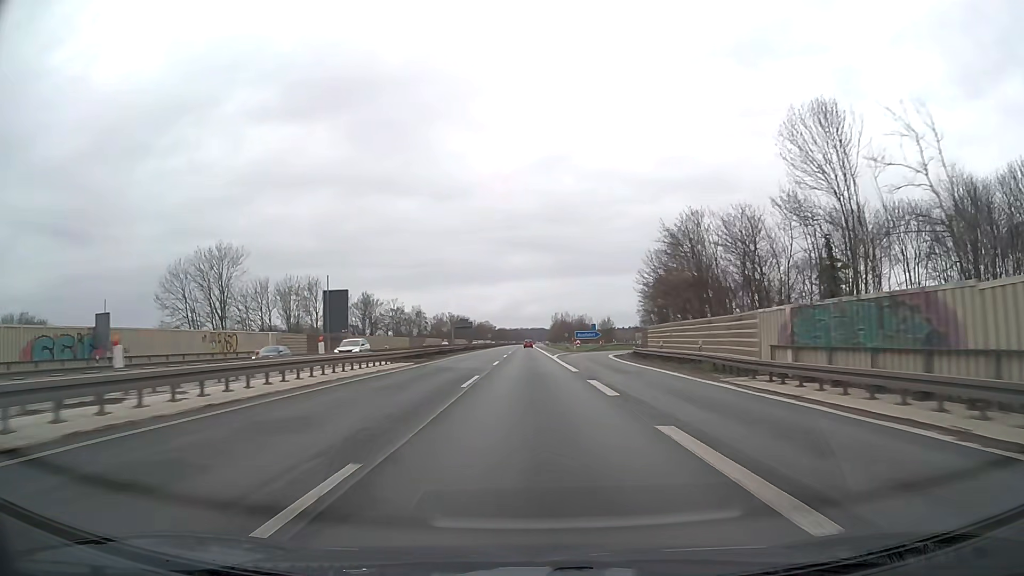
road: motorway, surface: asphalt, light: Day
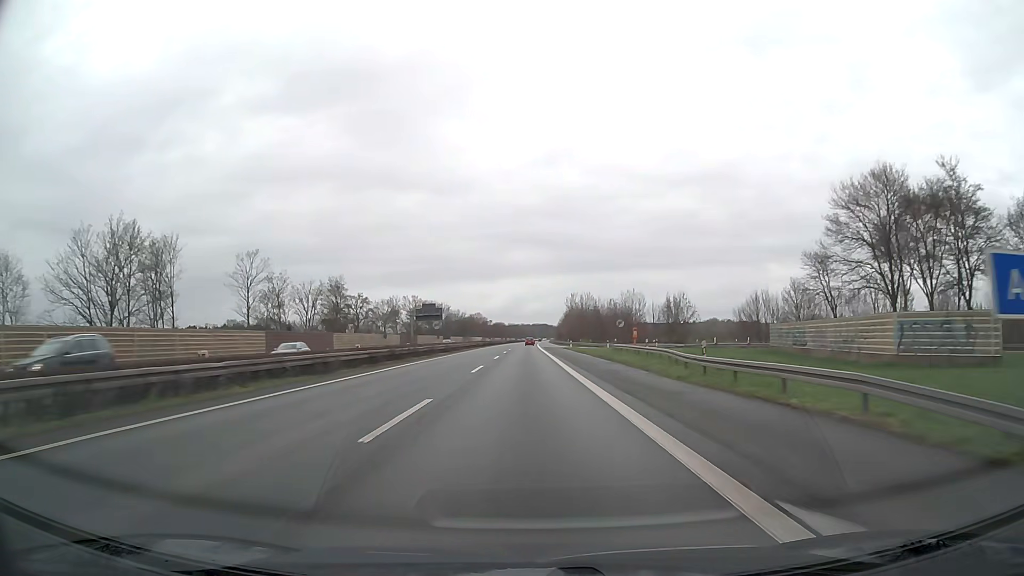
(+0.1, +82.5) m; 0°
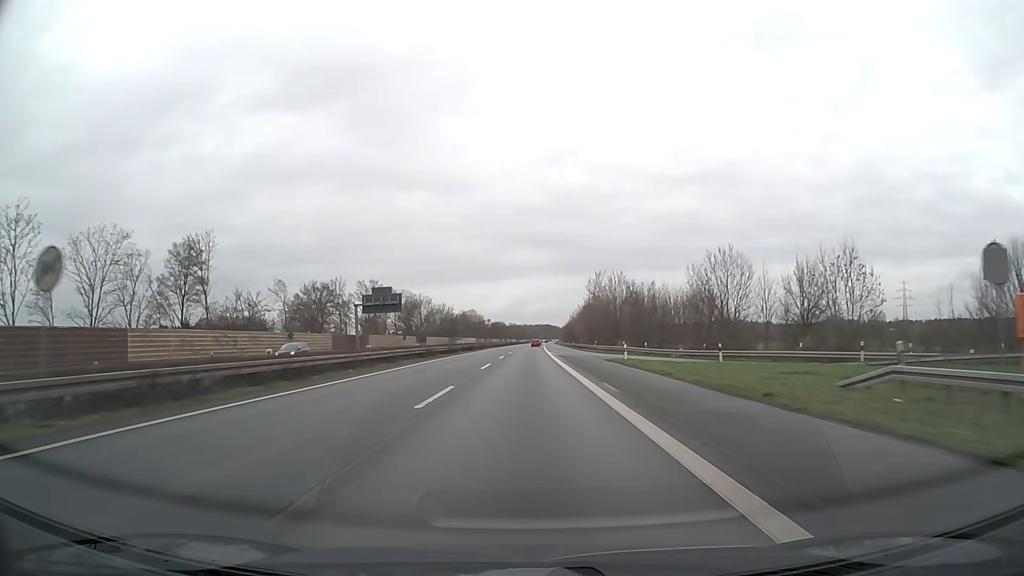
(-0.1, +49.5) m; 0°
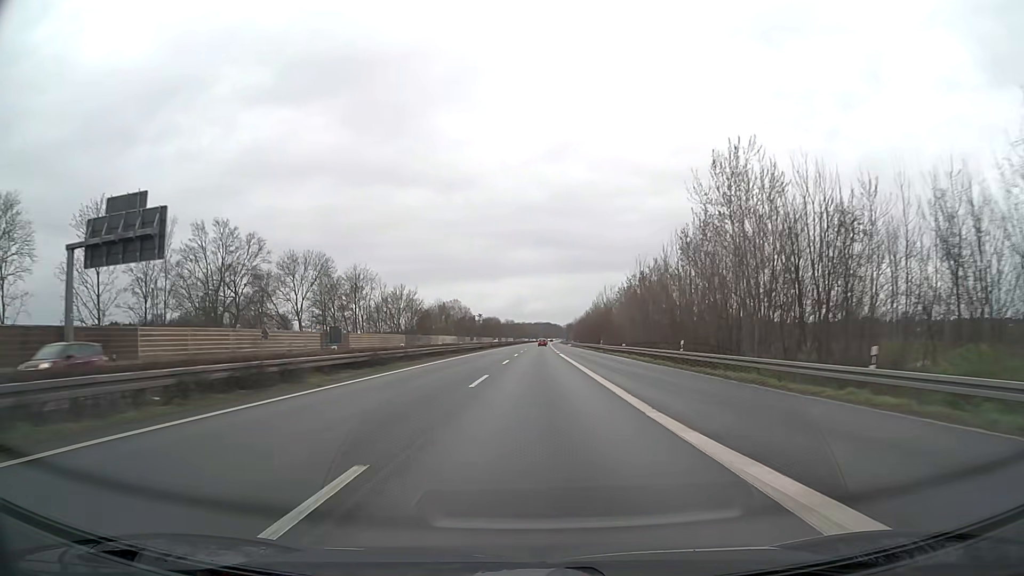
(-0.2, +65.9) m; 0°
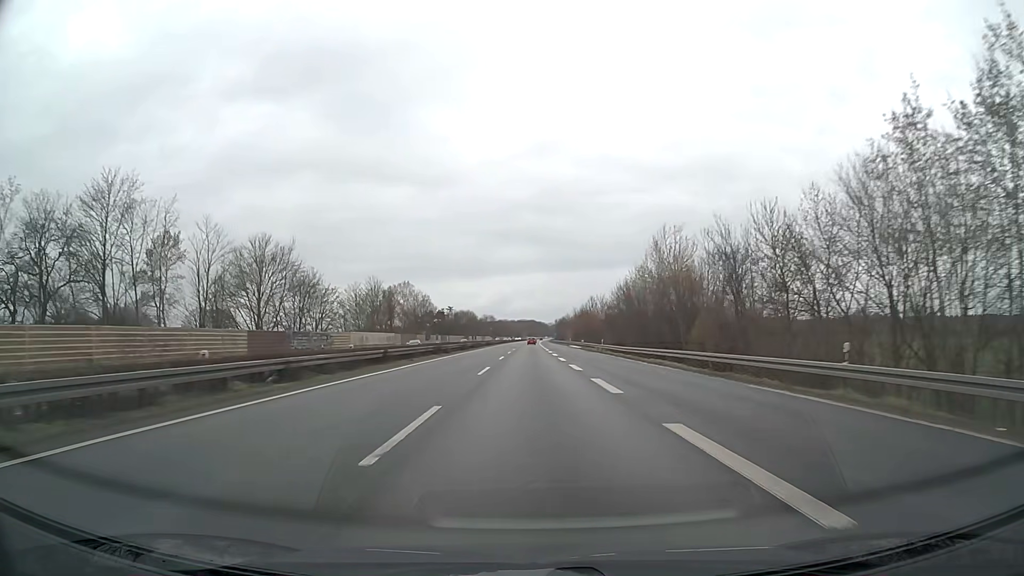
(+0.7, +65.9) m; +1°
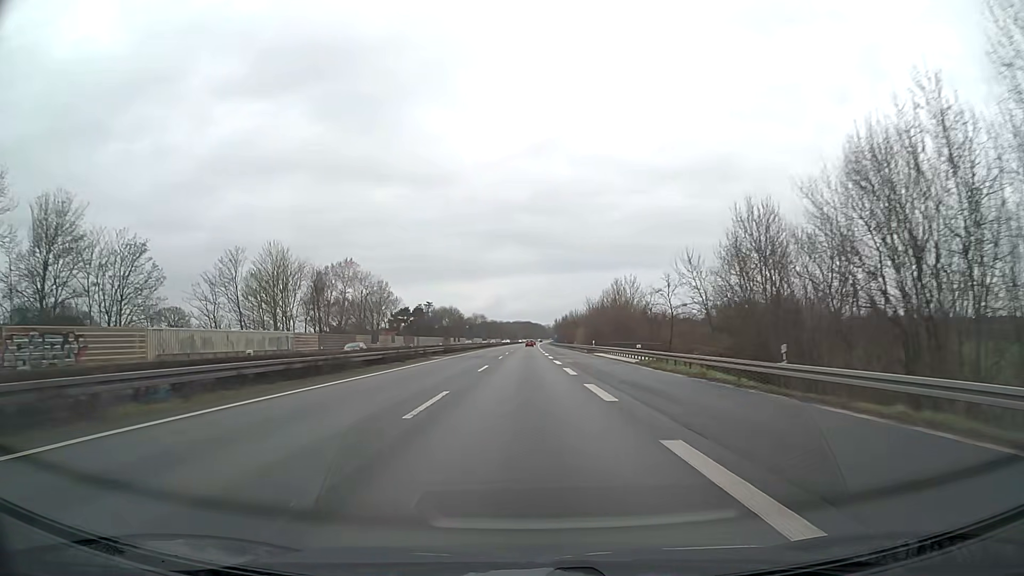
(+0.3, +49.5) m; 0°
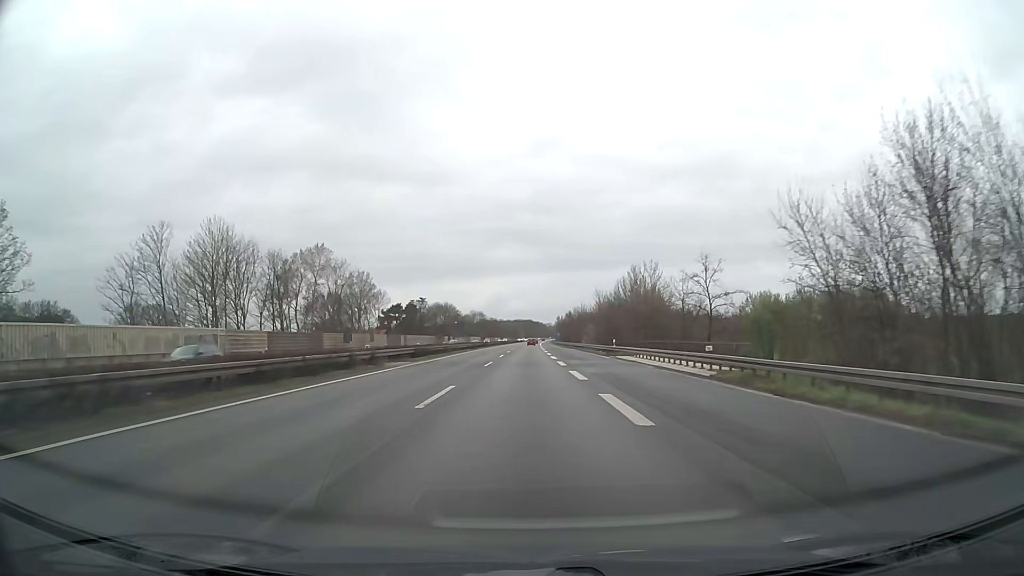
(0.0, +16.5) m; 0°
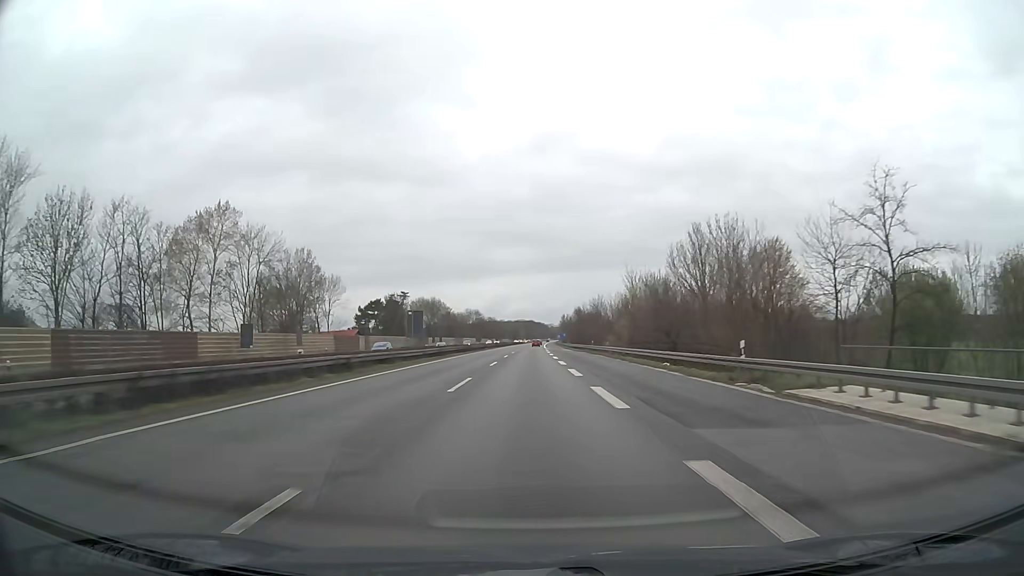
(0.0, +33.0) m; 0°
(0, +10) (0, +20) (0, +30) (0, +40) (0, +50) (0, +60) (0, +70) (0, +80) (0, +90) (0, +100) m
